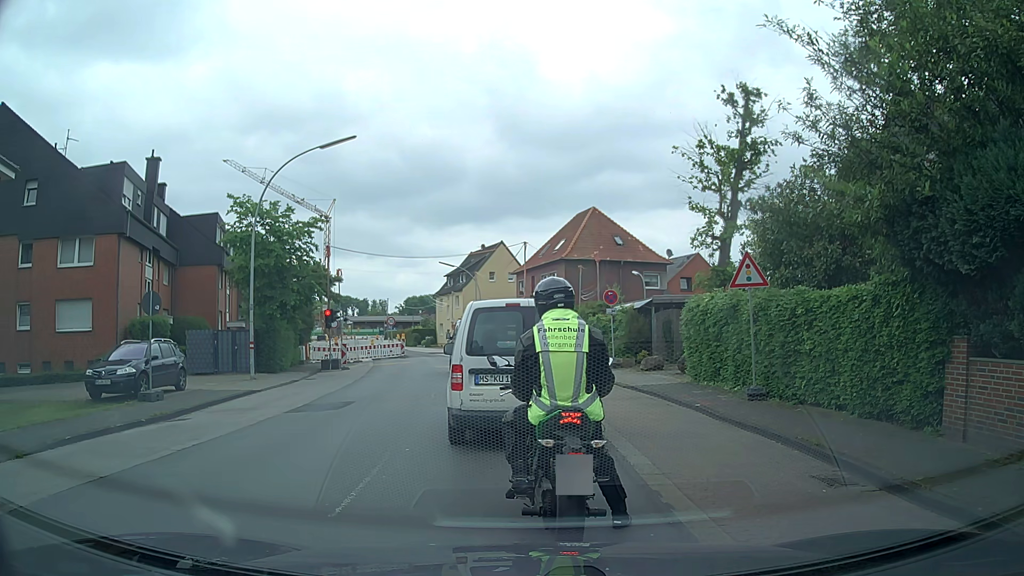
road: secondary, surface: asphalt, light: Day
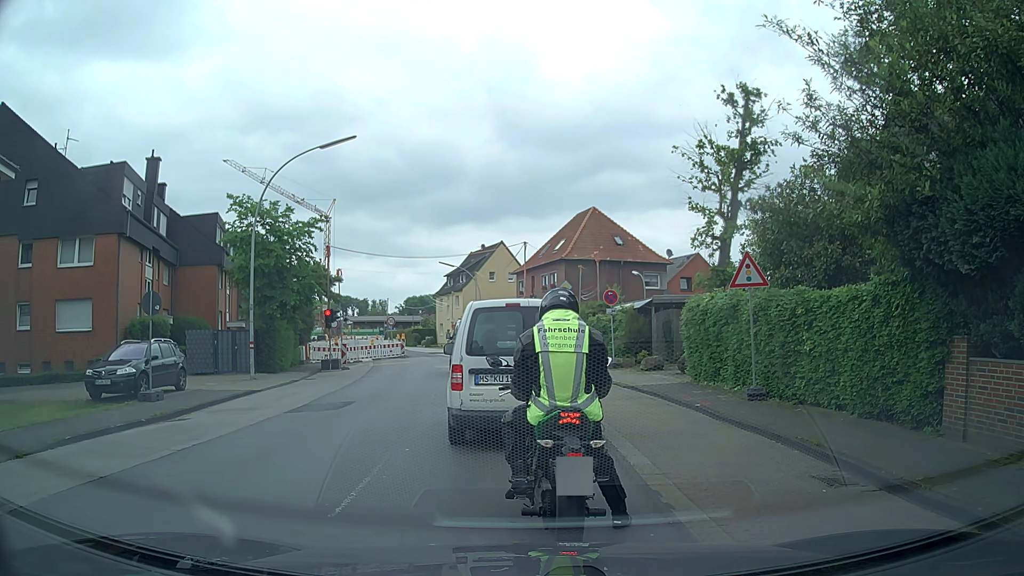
(0.0, 0.0) m; 0°
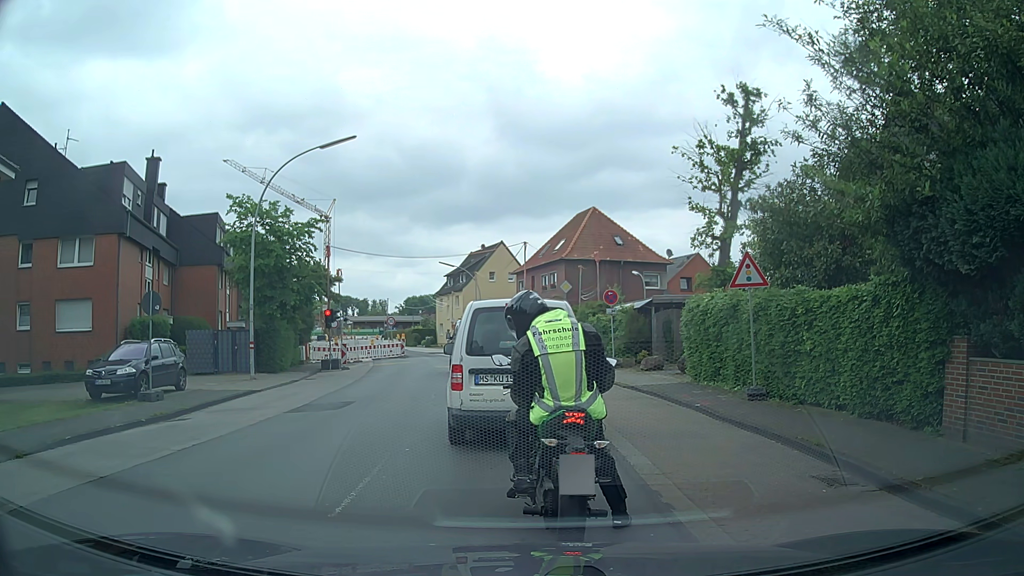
(0.0, 0.0) m; 0°
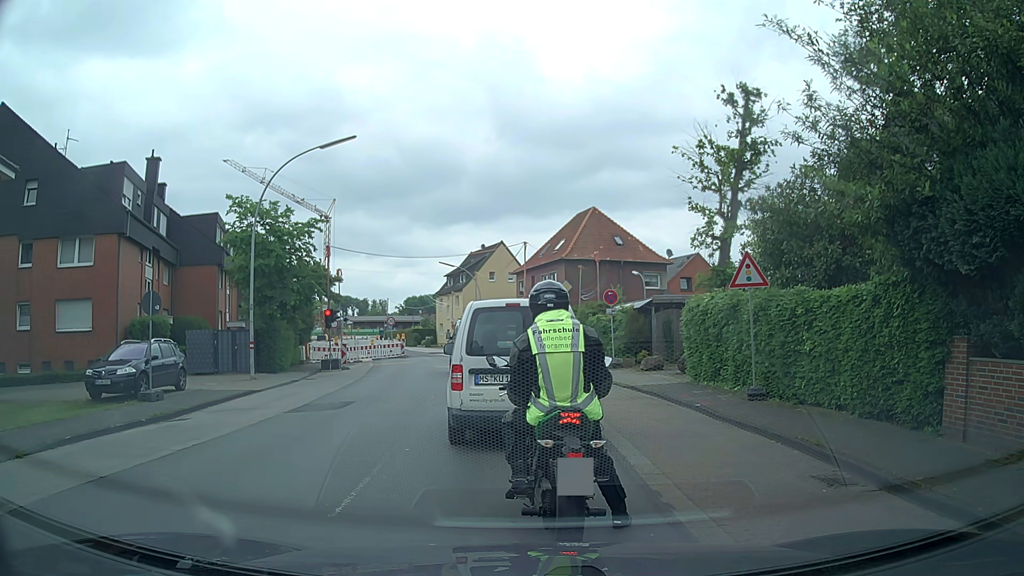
(0.0, 0.0) m; 0°
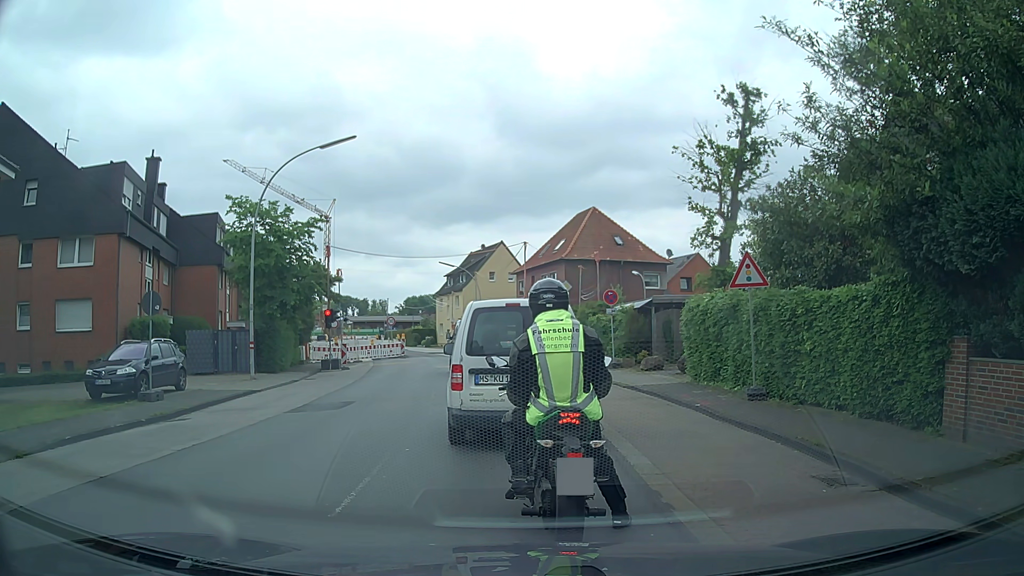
(0.0, 0.0) m; 0°
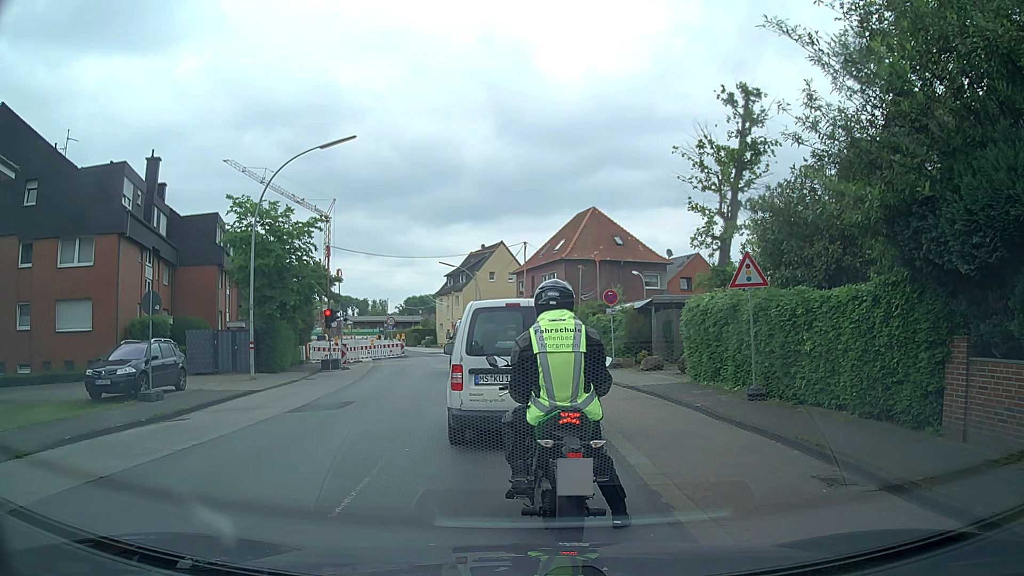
(0.0, 0.0) m; 0°
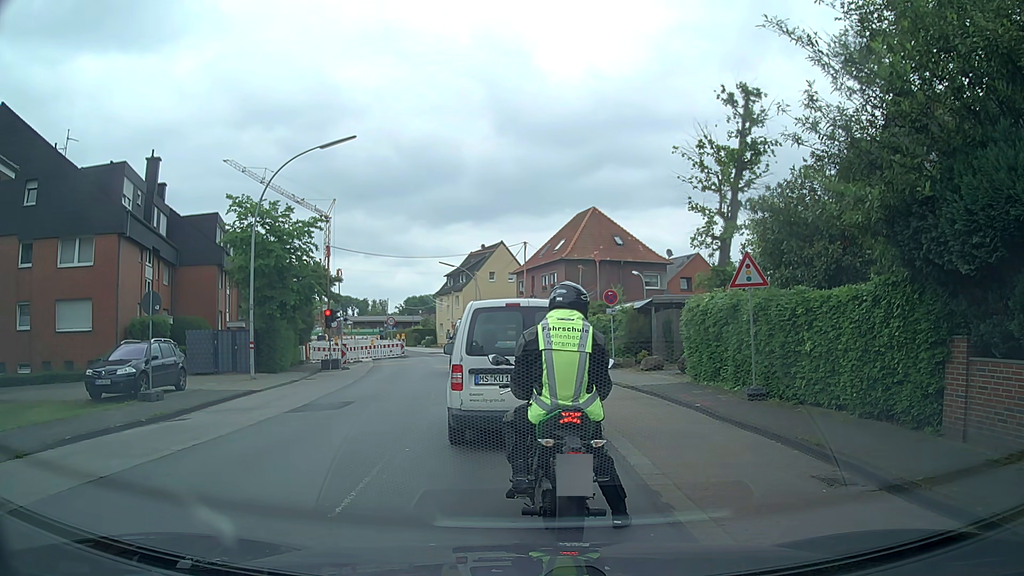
(0.0, 0.0) m; 0°
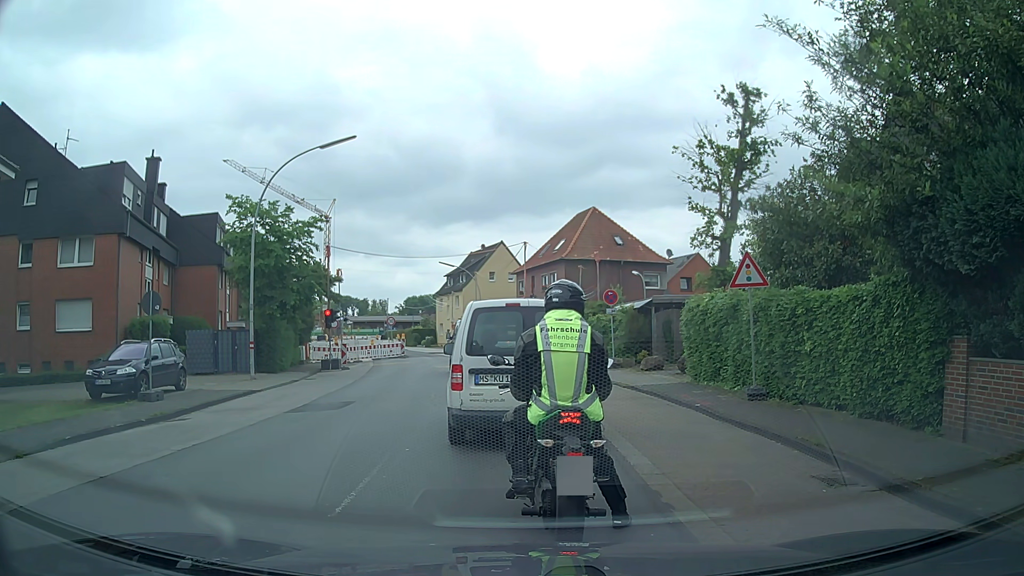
(0.0, 0.0) m; 0°
(-1, +10) (-2, +20) (-4, +30) (-6, +40) (-8, +49) (-12, +59) (-16, +68) (-20, +77) (-24, +86) (-28, +95) m
